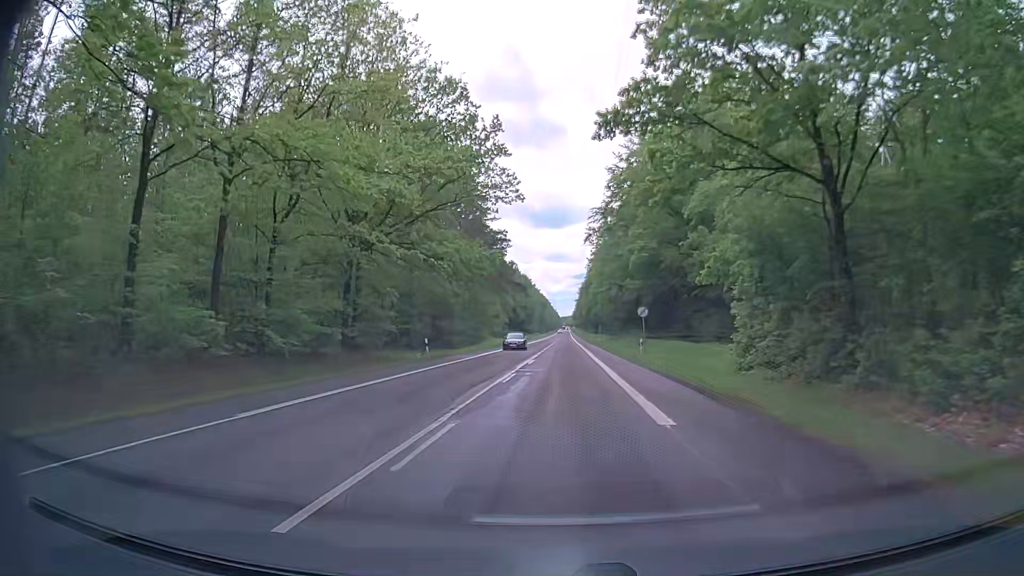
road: secondary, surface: asphalt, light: Day
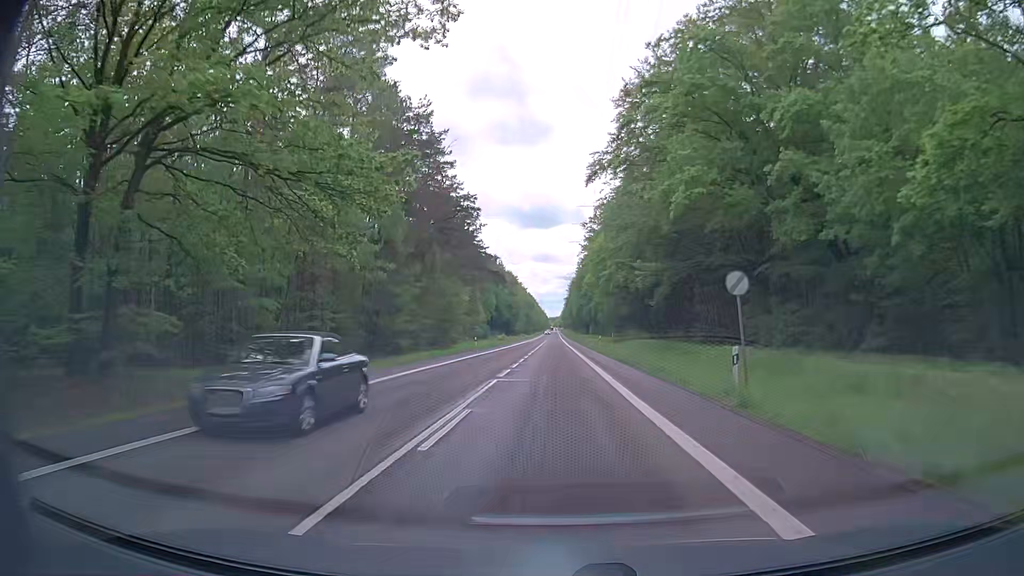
(+0.2, +22.1) m; +1°
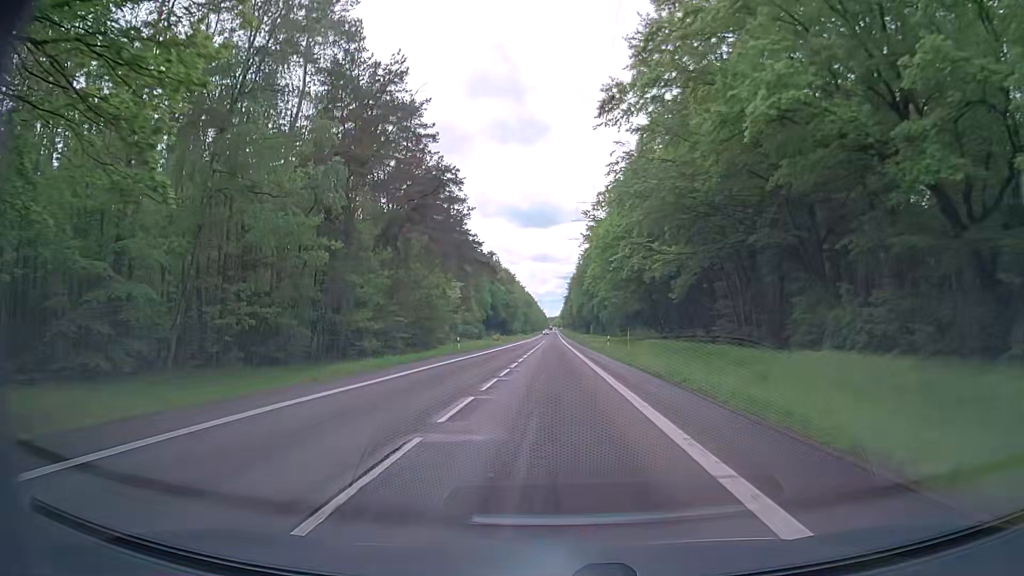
(0.0, +11.4) m; 0°
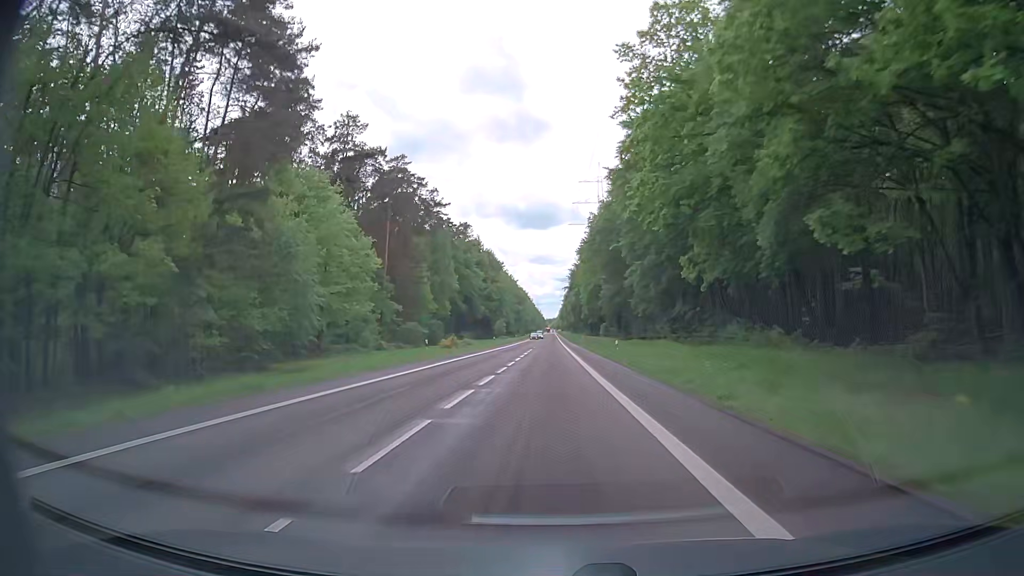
(+0.3, +63.0) m; 0°
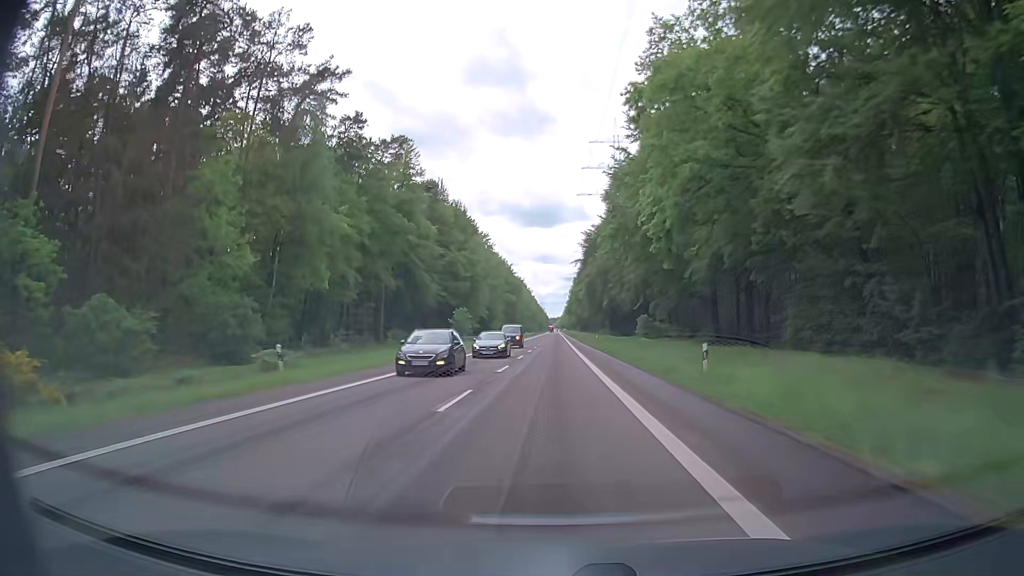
(-0.1, +73.7) m; -1°
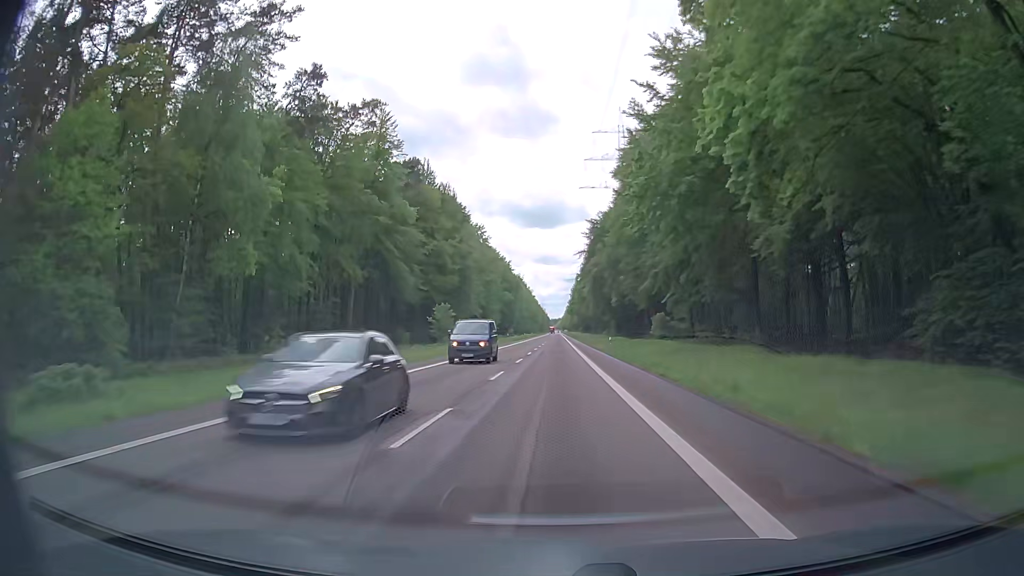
(0.0, +15.5) m; 0°
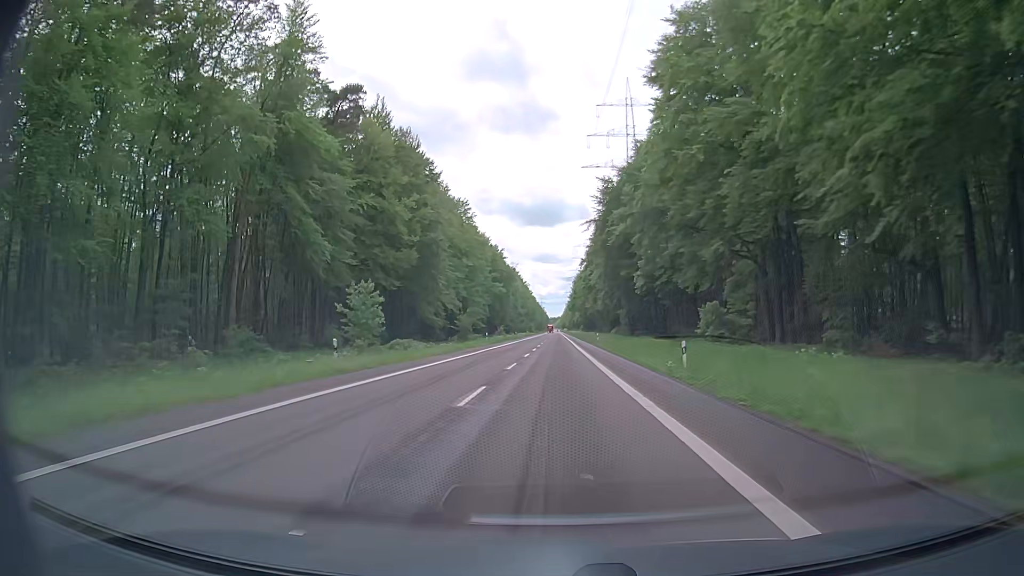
(-0.1, +31.1) m; 0°
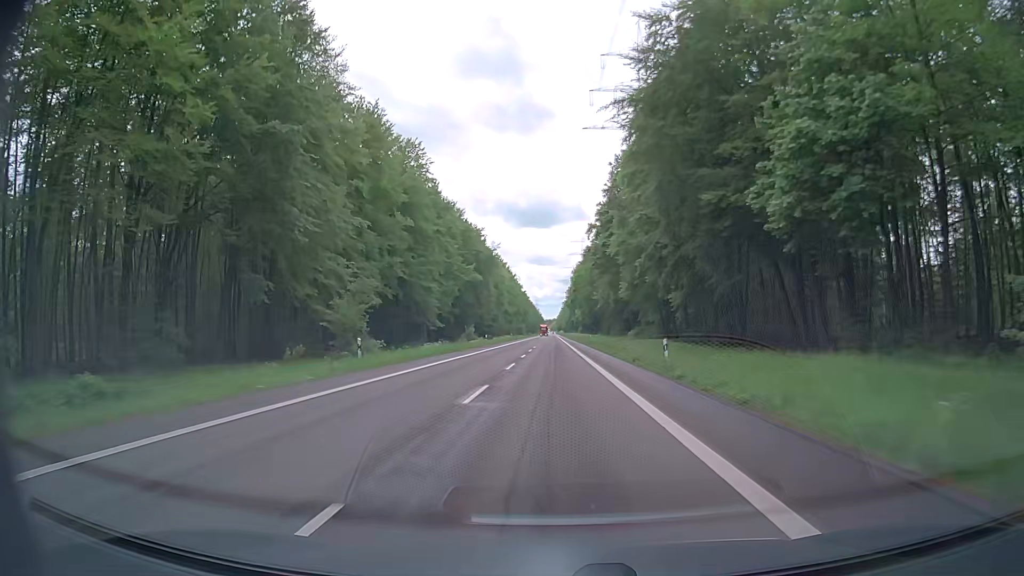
(-0.1, +46.3) m; +1°
(0, +10) (0, +20) (0, +30) (0, +40) (-1, +50) (-1, +60) (-1, +70) (-1, +80) (-1, +90) (-1, +100) m
